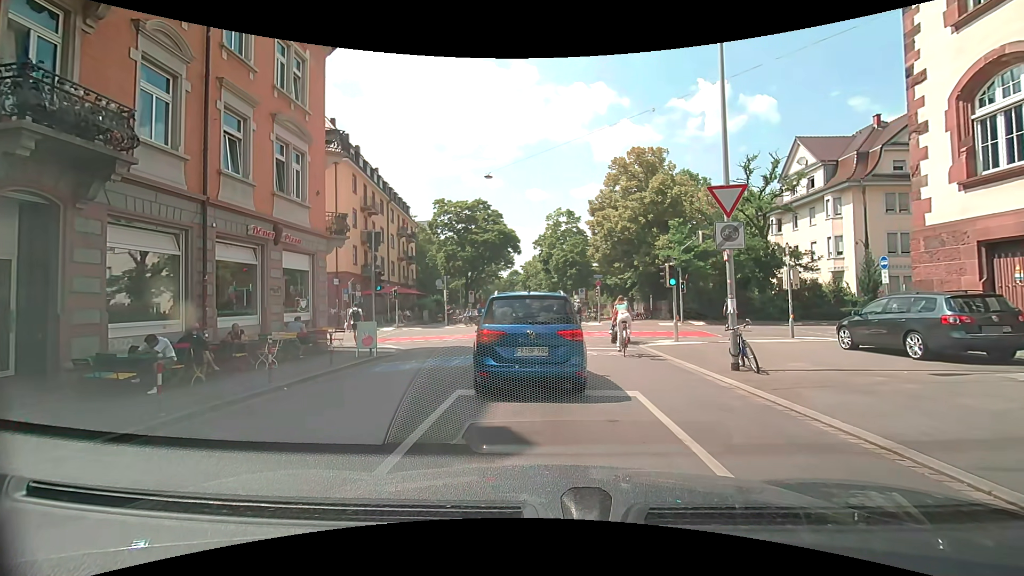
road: residential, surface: asphalt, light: Day
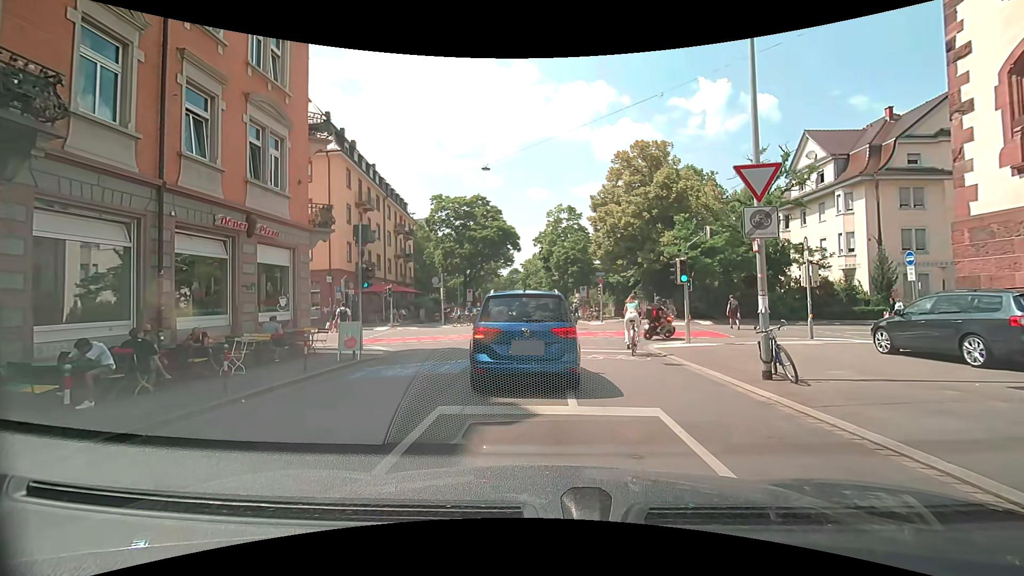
(0.0, +1.6) m; -1°
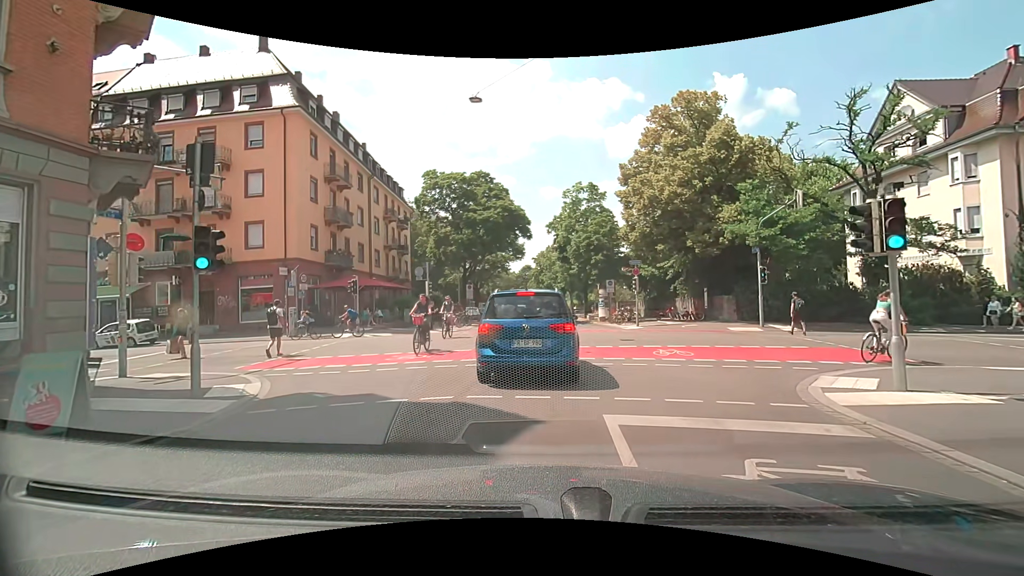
(-0.3, +9.7) m; -1°
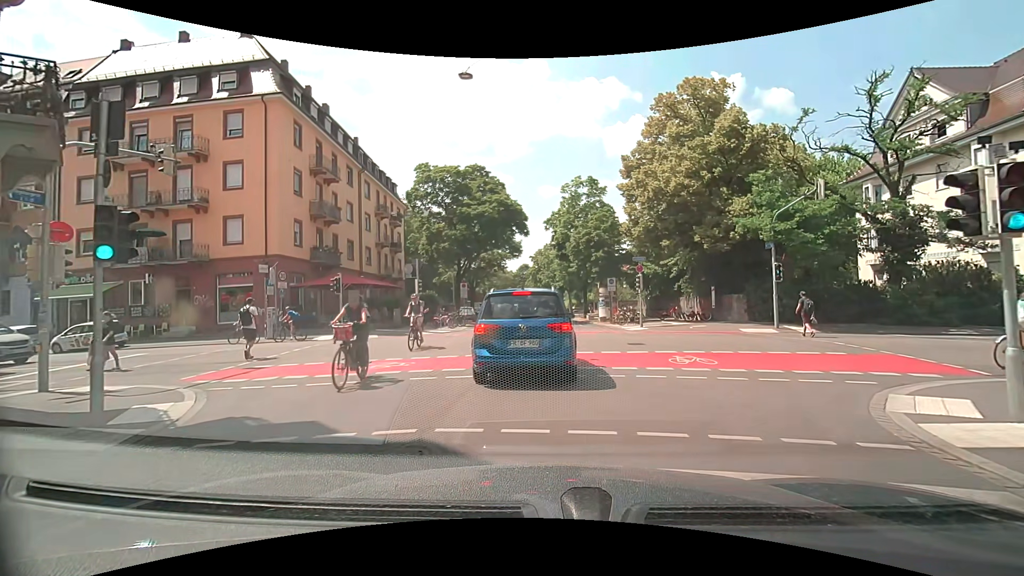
(0.0, +2.0) m; -1°
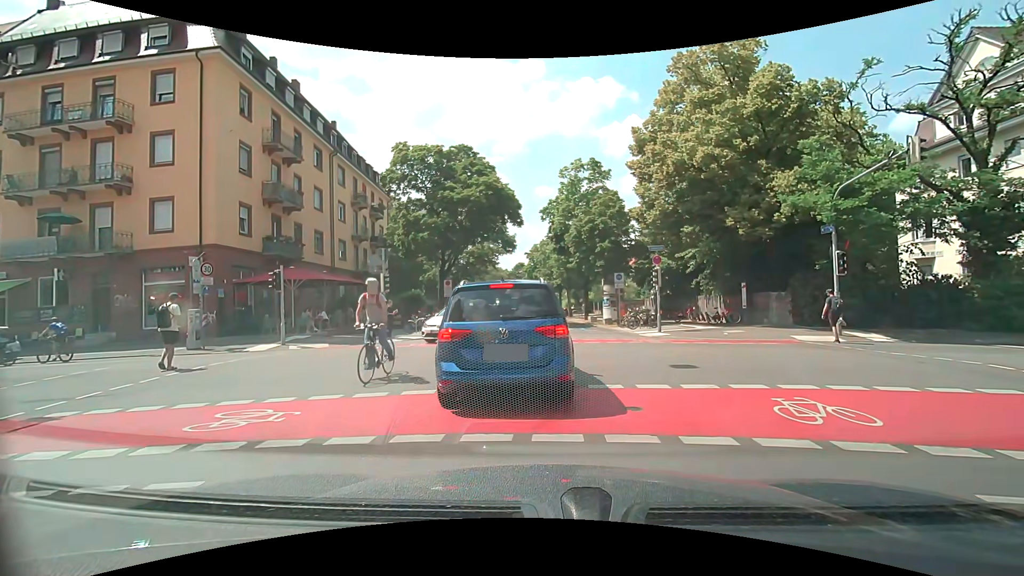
(+0.1, +5.3) m; +2°
